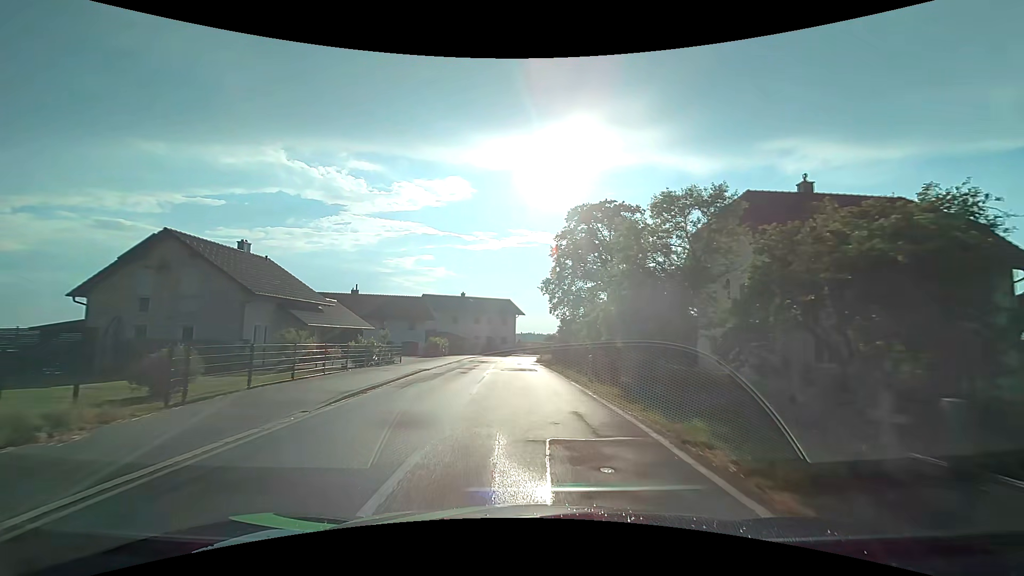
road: tertiary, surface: asphalt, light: Day
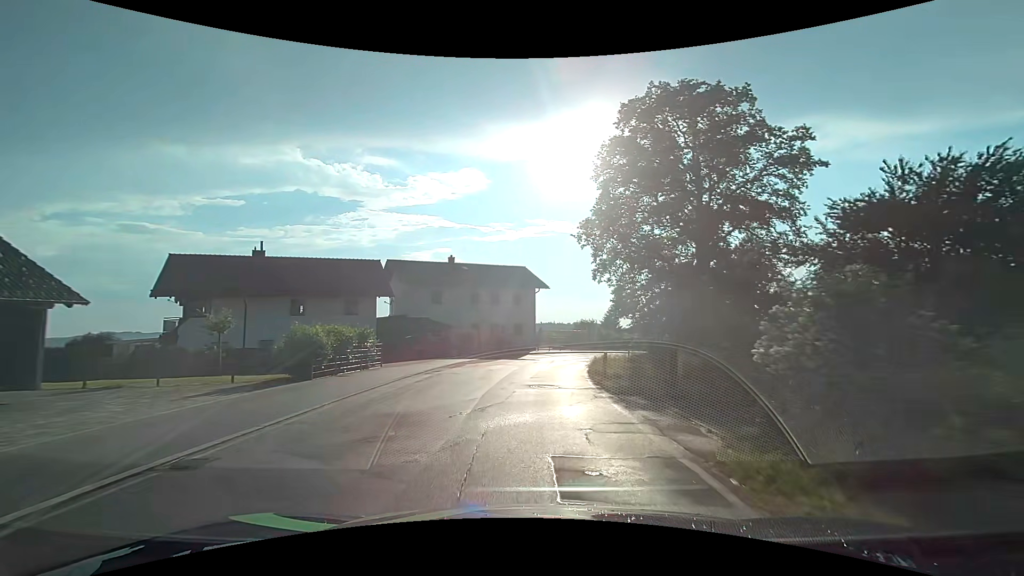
(-0.8, +30.1) m; -2°
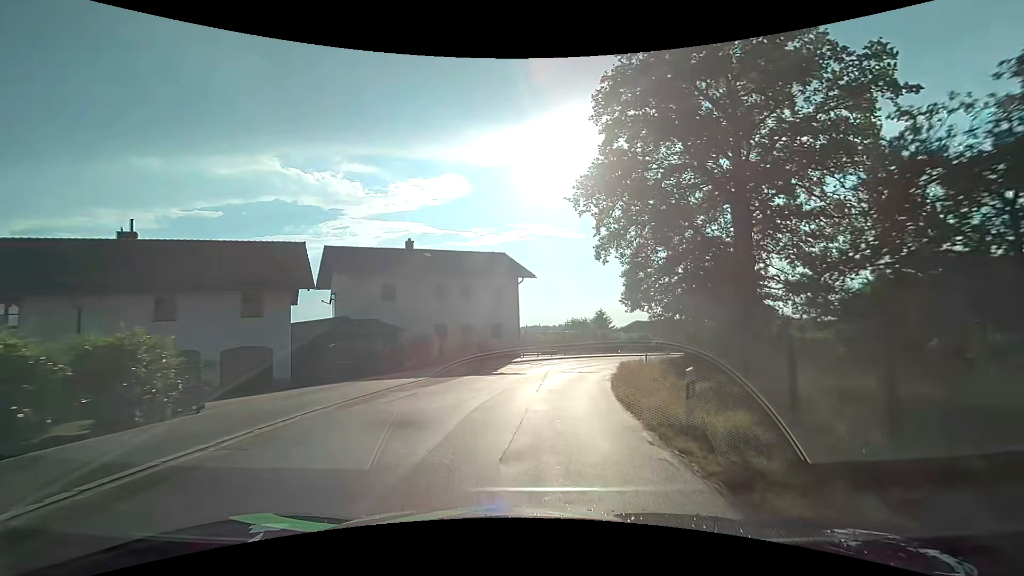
(+0.1, +11.5) m; +2°
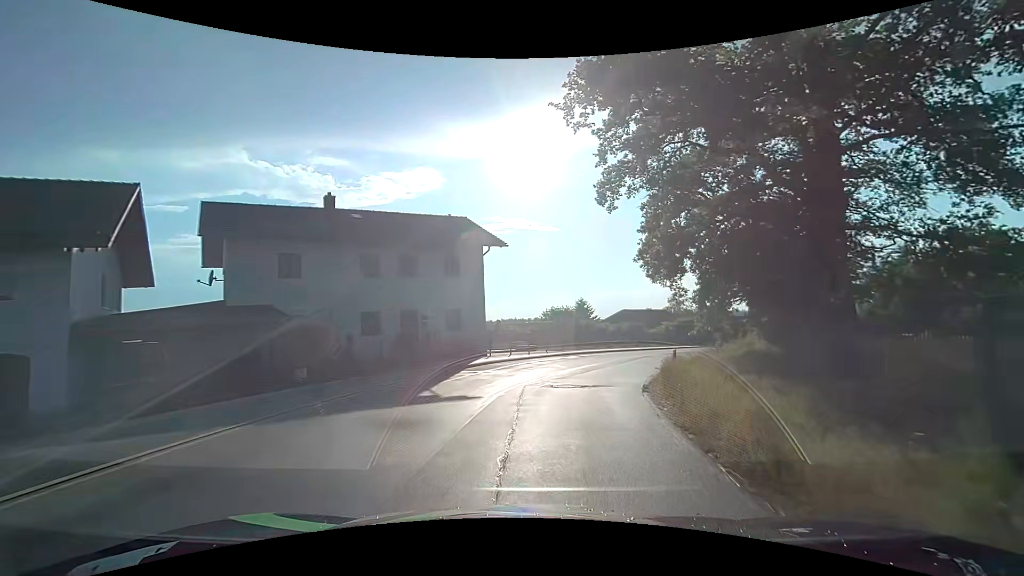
(+0.2, +11.4) m; +3°
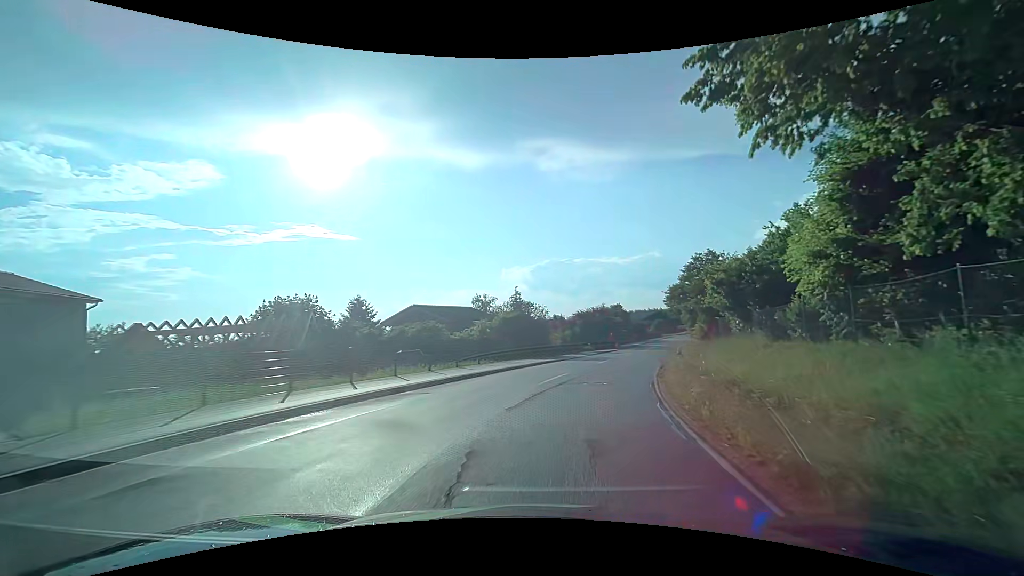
(+5.3, +28.2) m; +23°
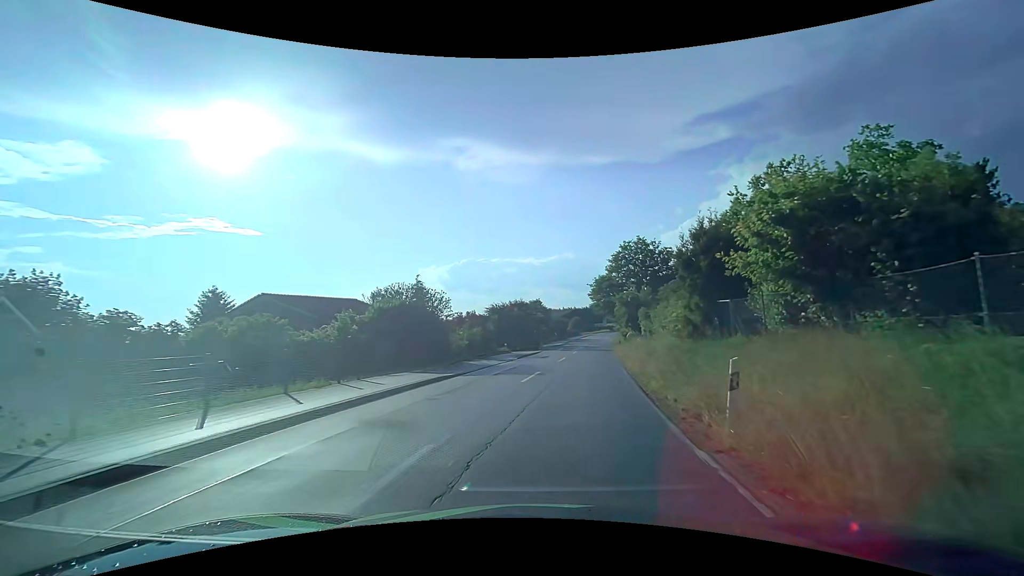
(+0.8, +12.0) m; +9°
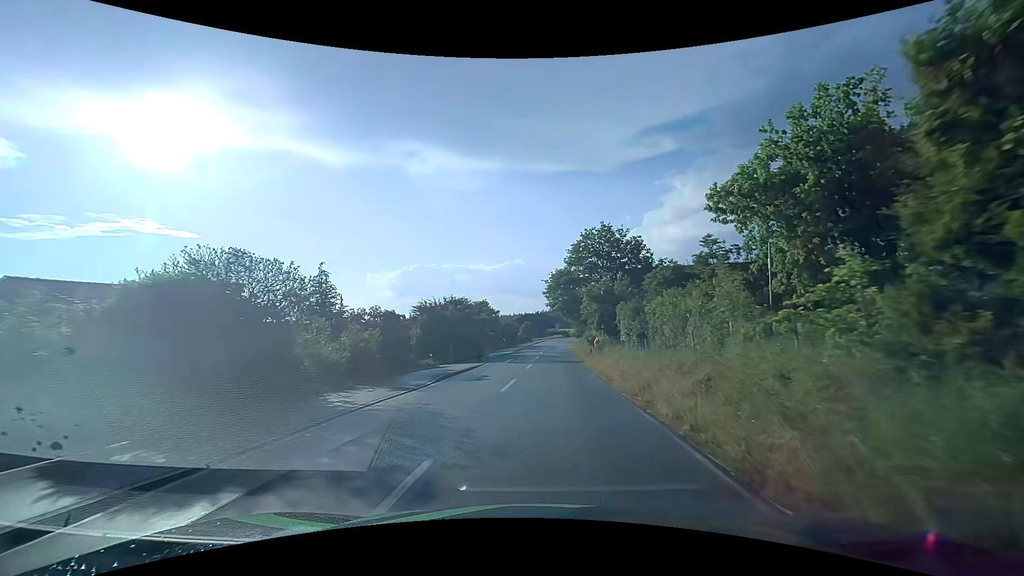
(+0.7, +12.6) m; +6°
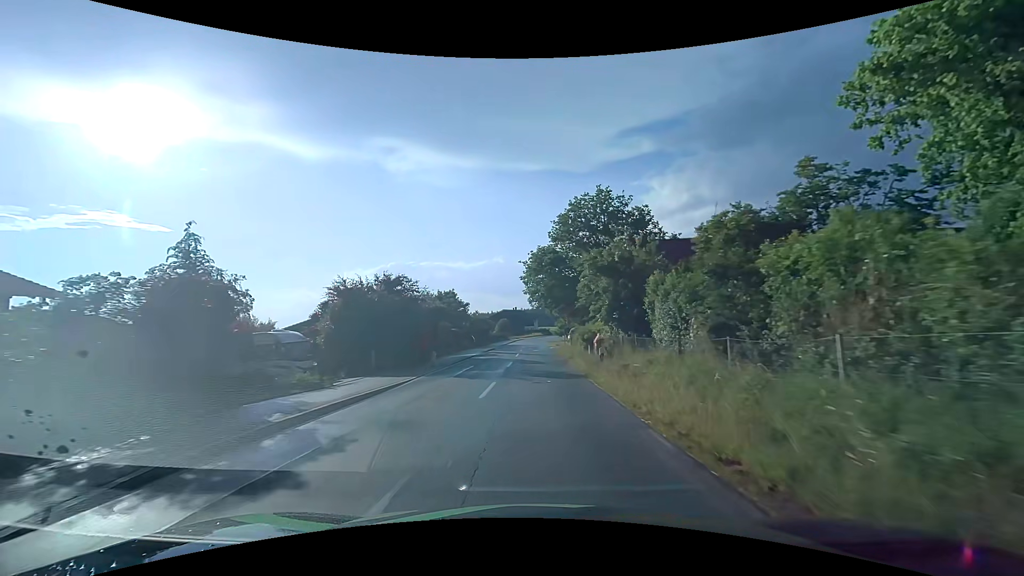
(+0.3, +13.4) m; +2°
(0, +10) (0, +20) (0, +30) (0, +40) (0, +50) (0, +60) (0, +70) (0, +80) (0, +90) (+1, +100) m
